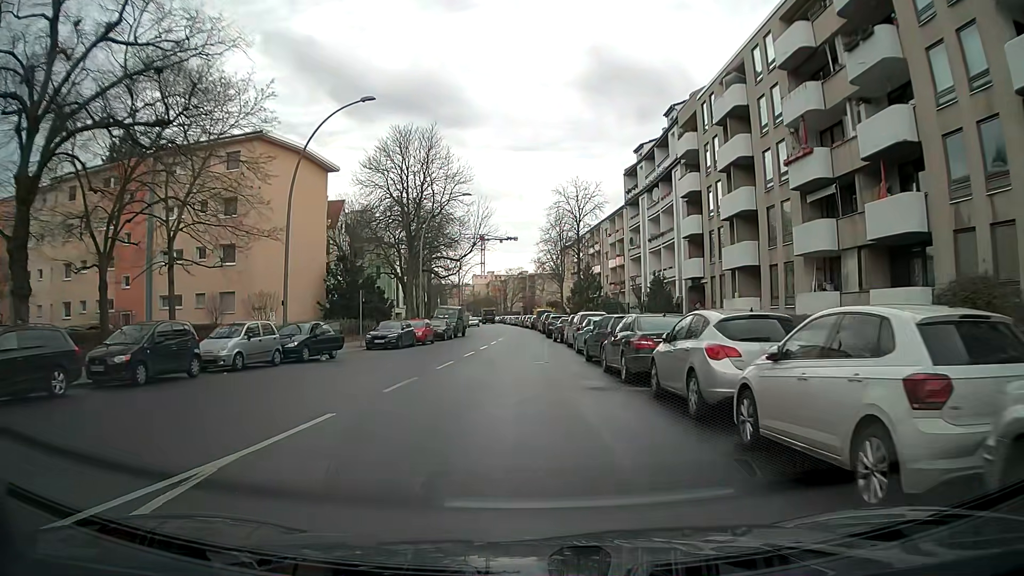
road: residential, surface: asphalt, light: Day
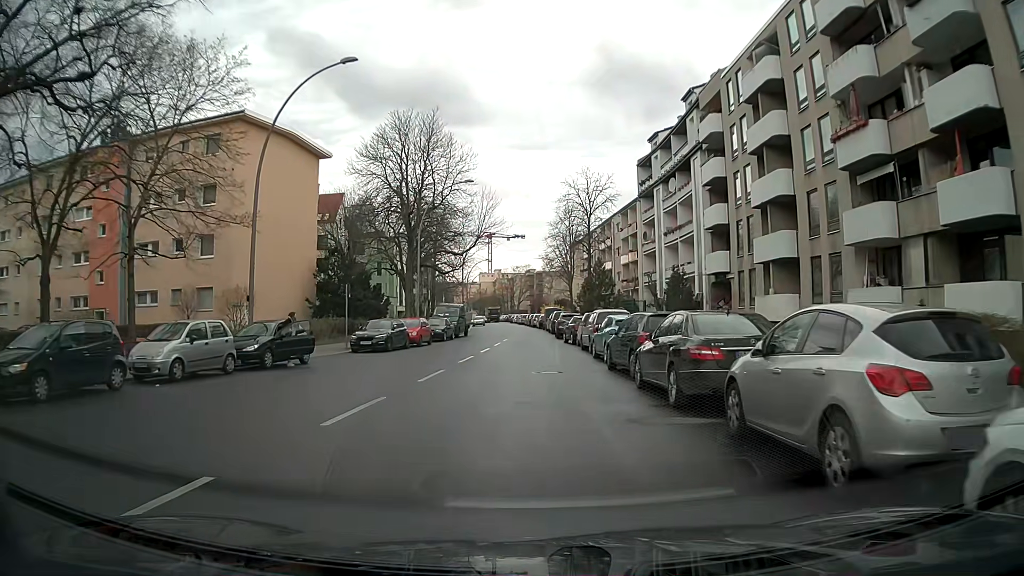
(0.0, +4.2) m; -1°
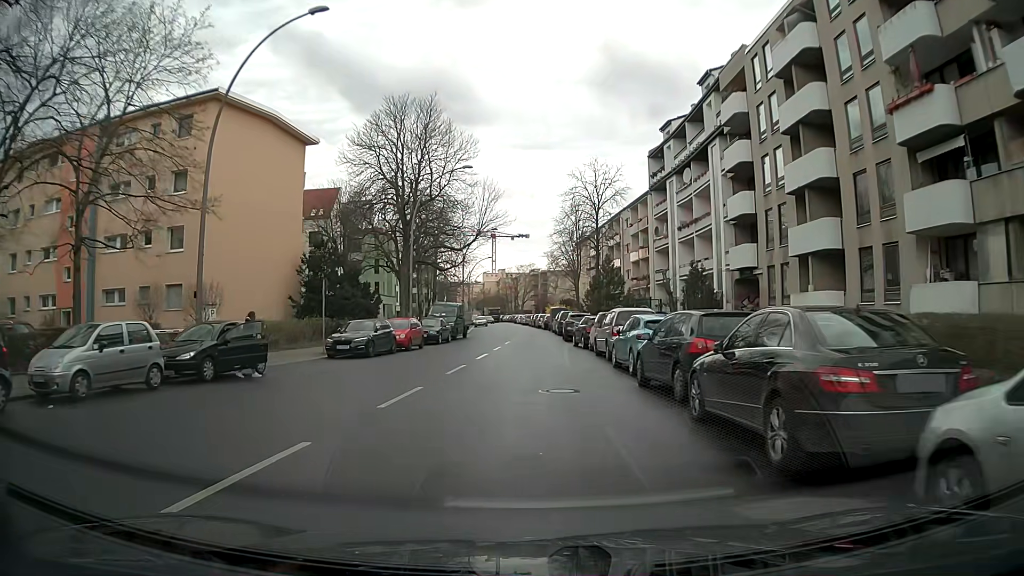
(0.0, +4.2) m; 0°
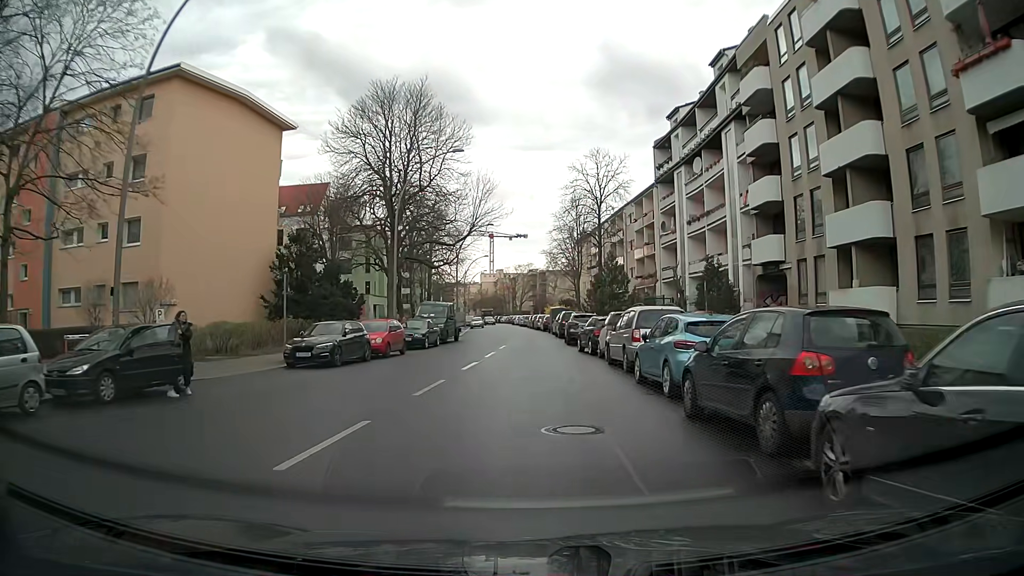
(0.0, +4.3) m; 0°
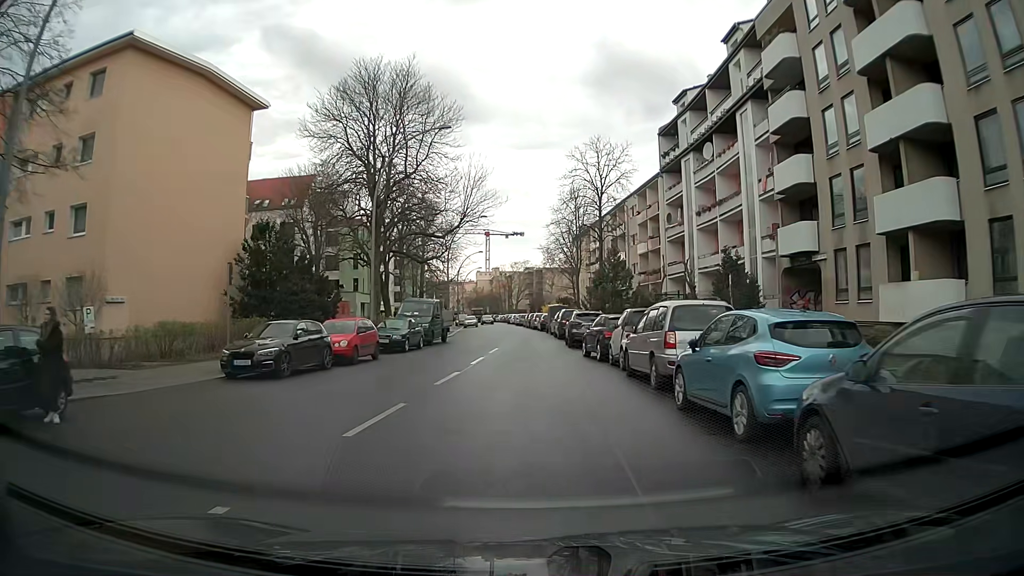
(0.0, +4.3) m; +1°
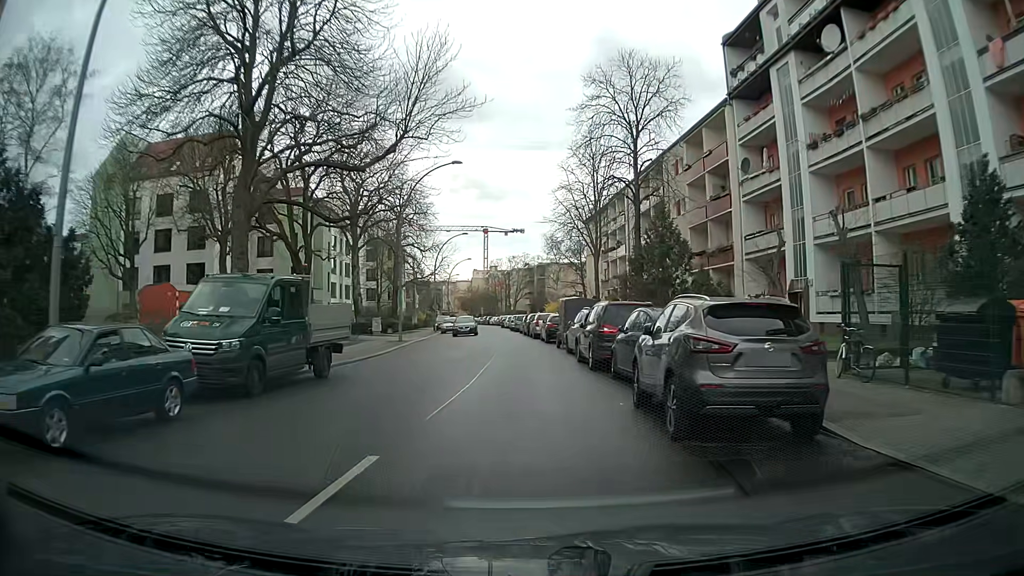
(0.0, +22.1) m; +1°
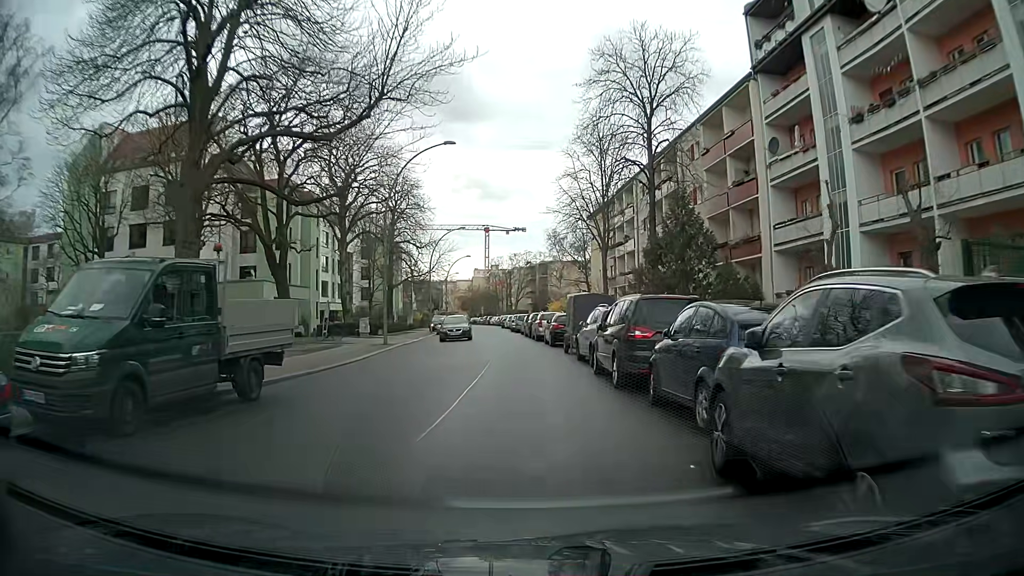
(-0.1, +4.5) m; -2°
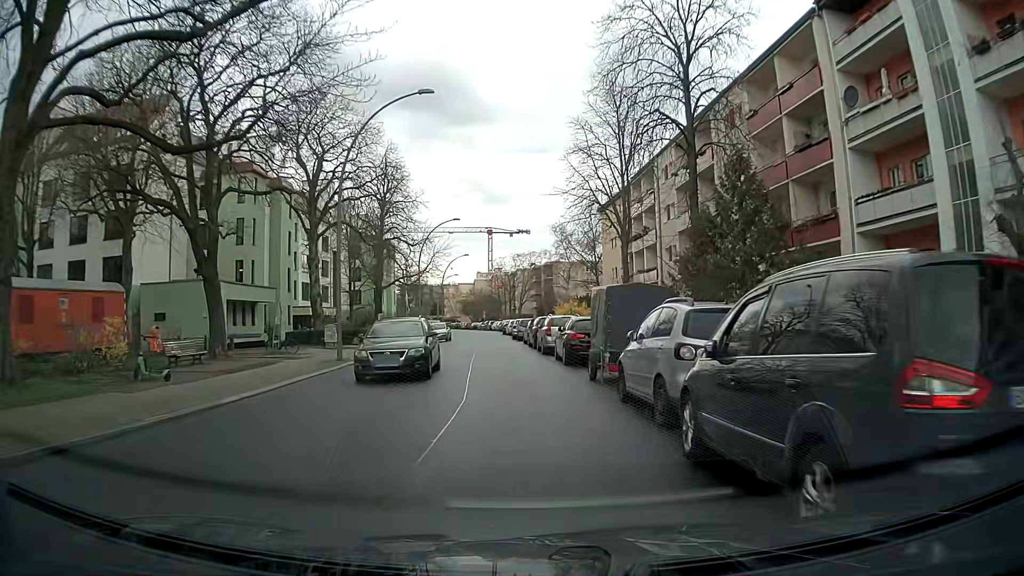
(+0.1, +8.9) m; 0°
(0, +10) (-1, +20) (-1, +30) (-2, +40) (-3, +50) (-3, +60) (-4, +70) (-5, +80) (-5, +90) (-6, +100) m
